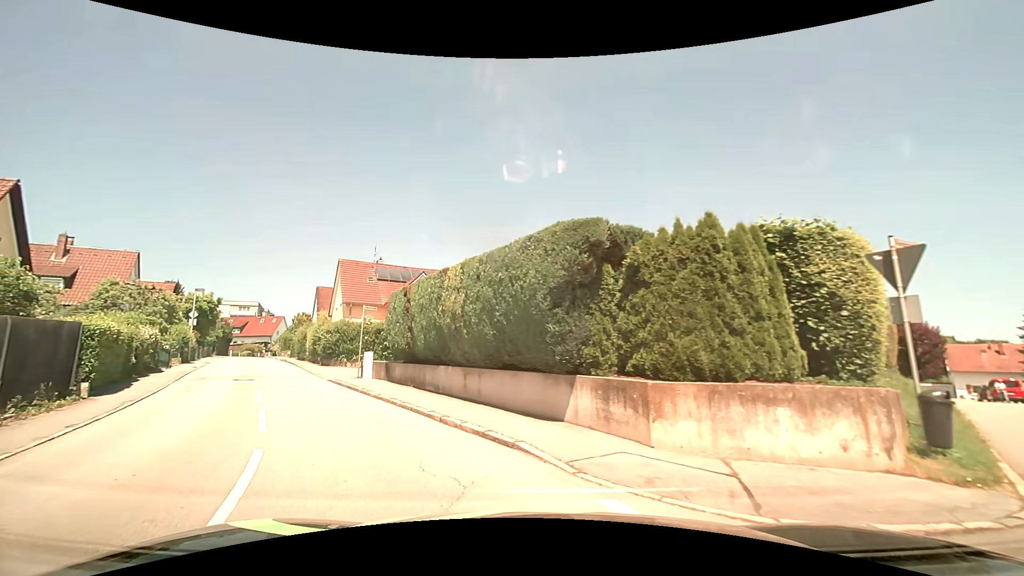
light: Day
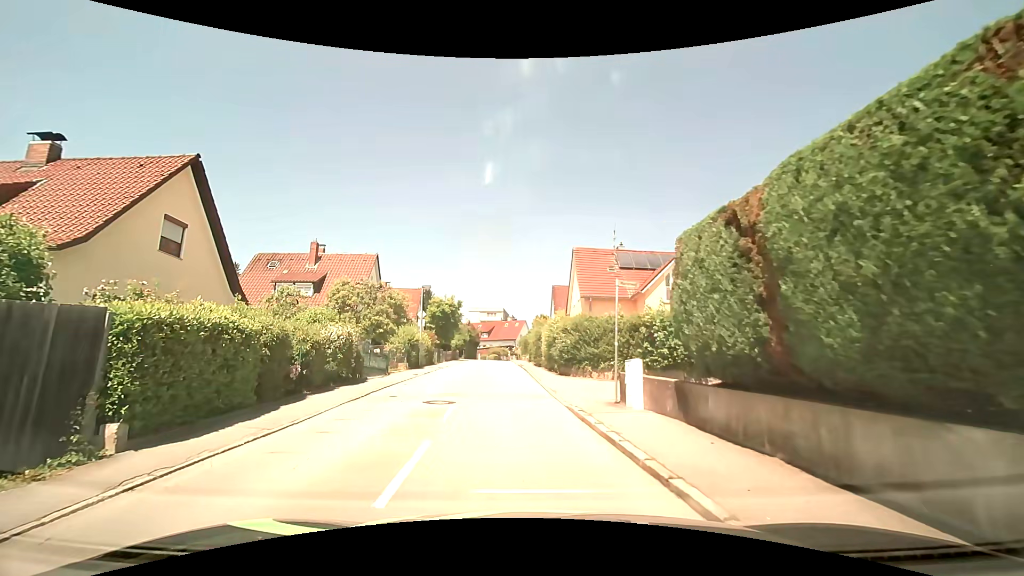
(-2.6, +9.1) m; -27°
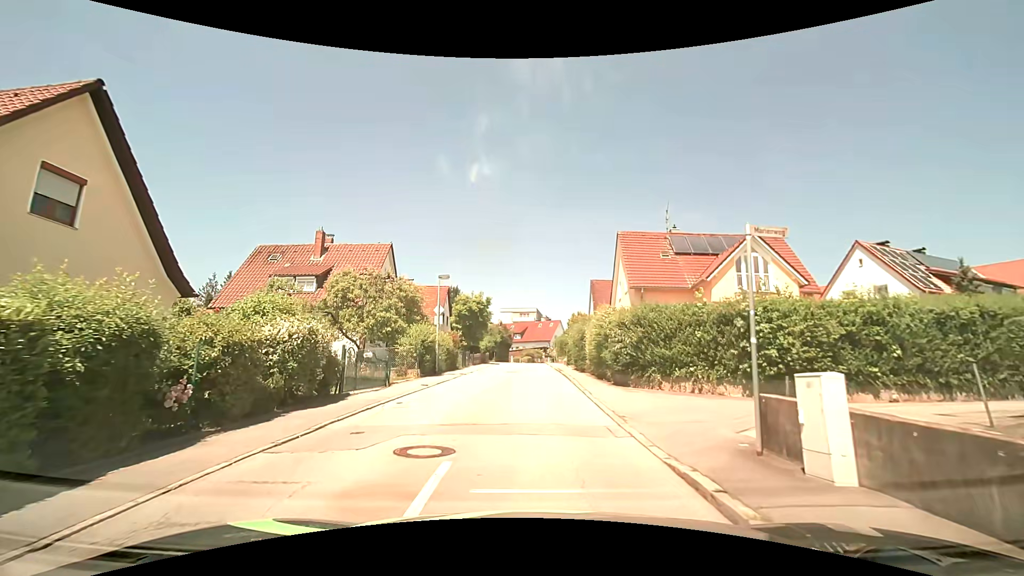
(-0.3, +5.6) m; -4°
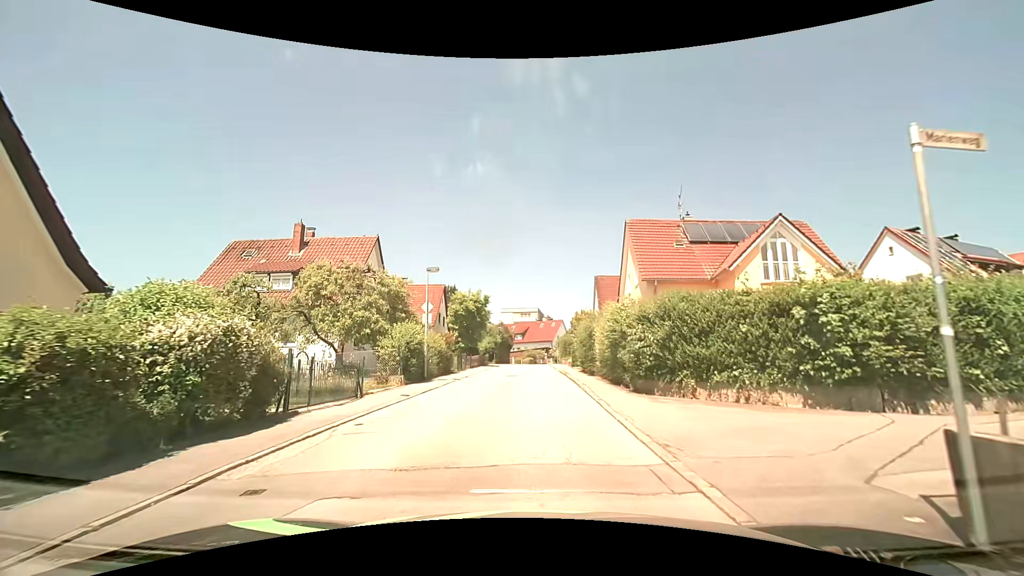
(0.0, +3.1) m; 0°
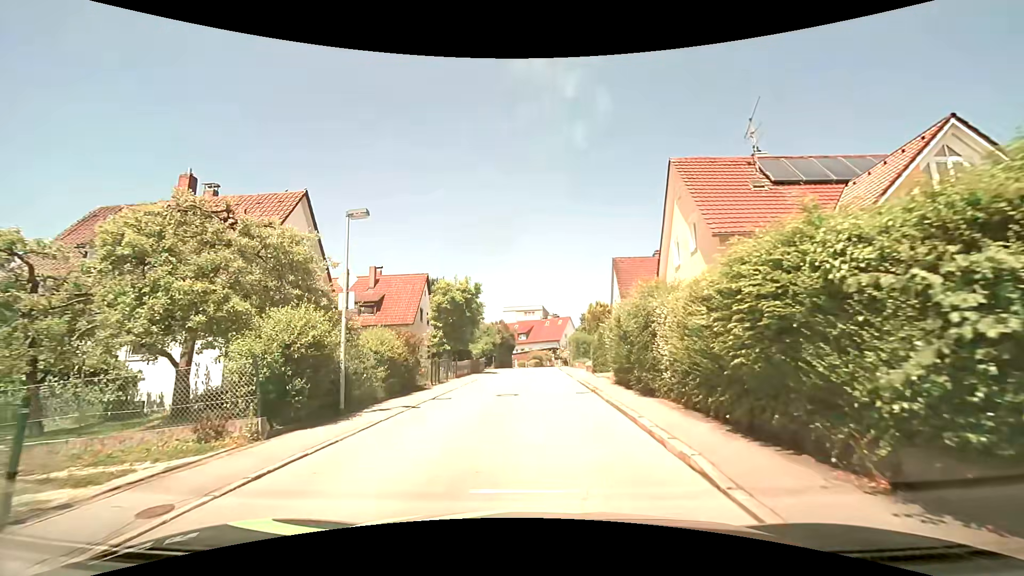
(-0.1, +10.1) m; -2°
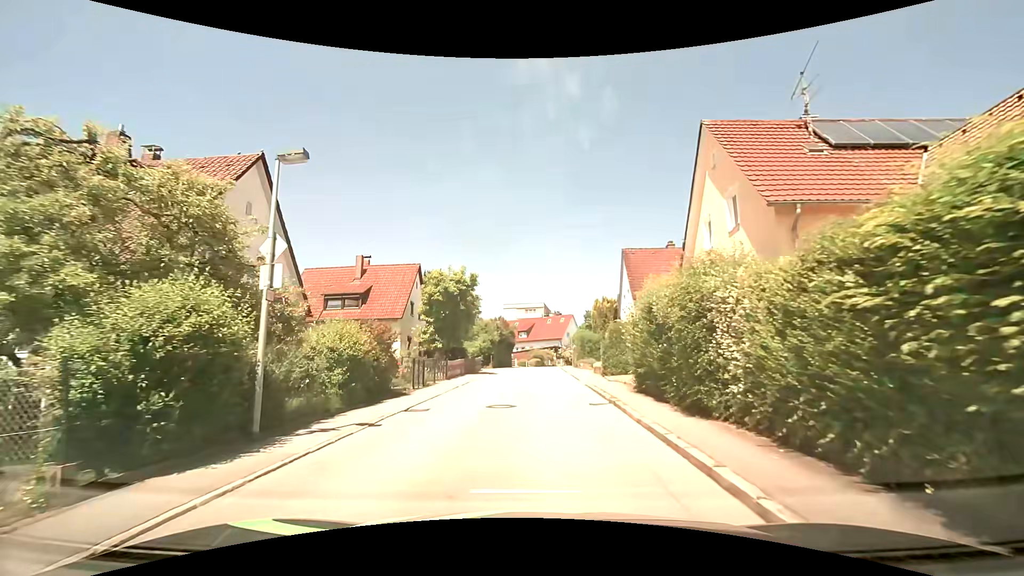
(0.0, +3.7) m; 0°
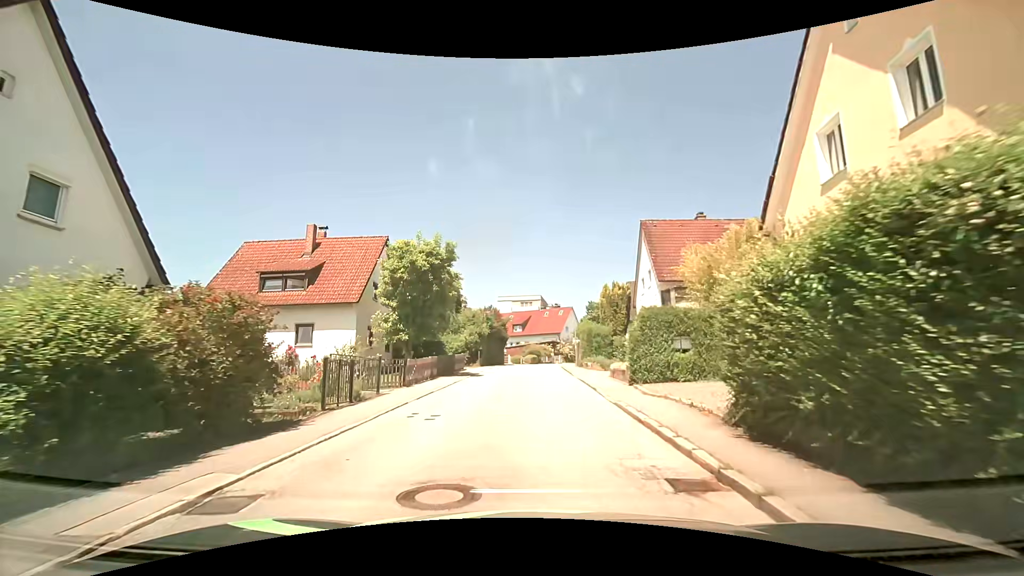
(0.0, +7.9) m; +1°
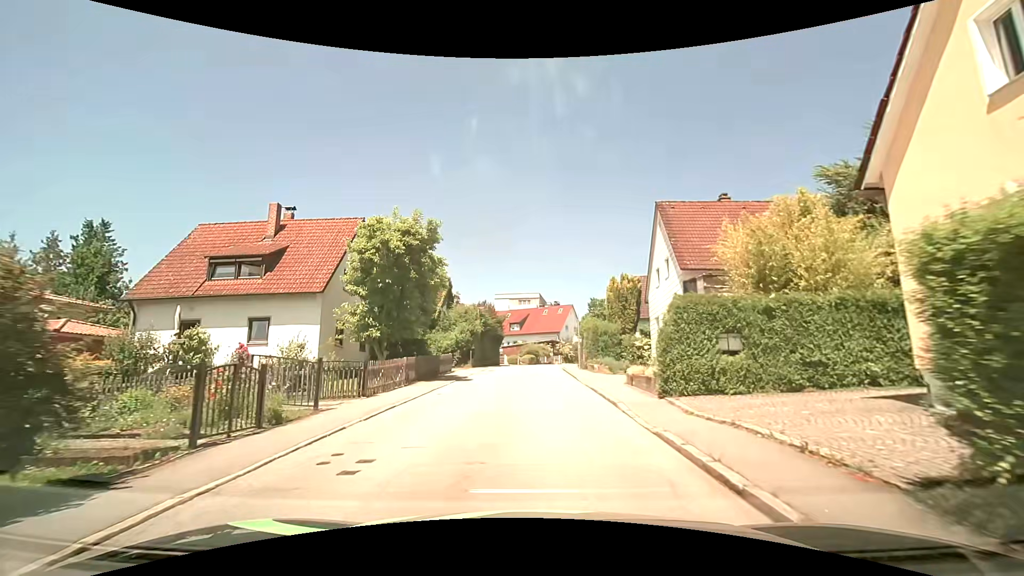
(0.0, +4.2) m; -1°
(0, +10) (0, +20) (+1, +30) (+1, +40) (+3, +50) (+6, +59) (+10, +68) (+15, +77) (+19, +86) (+21, +96) m
